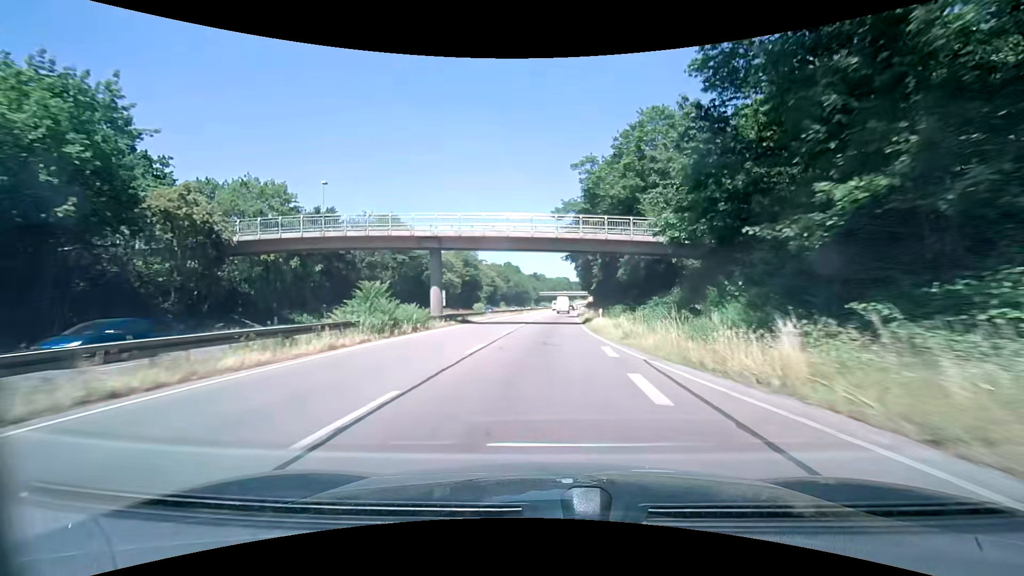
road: trunk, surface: asphalt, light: Day
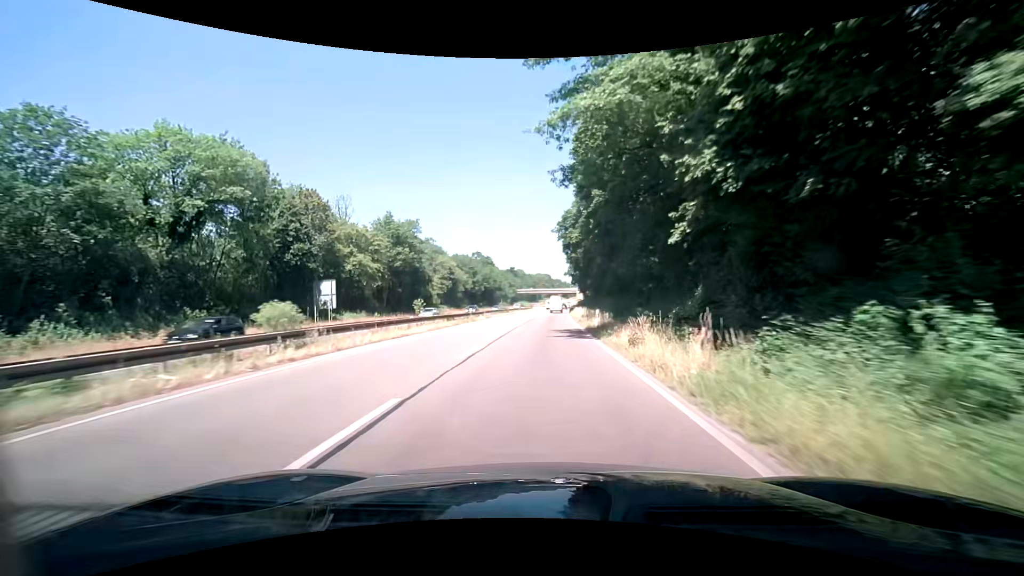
(+0.6, +36.3) m; +2°
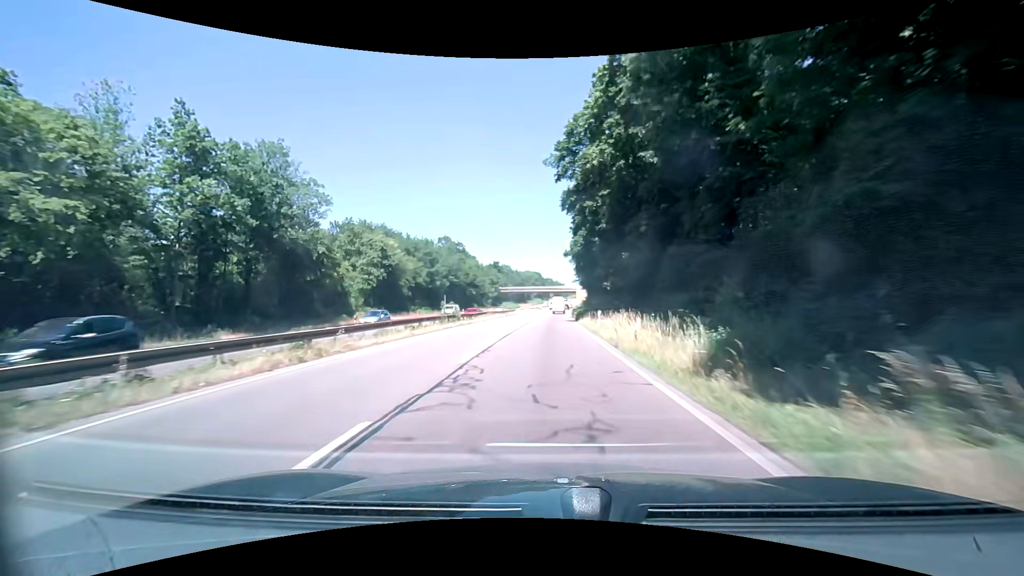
(+0.1, +37.1) m; +1°
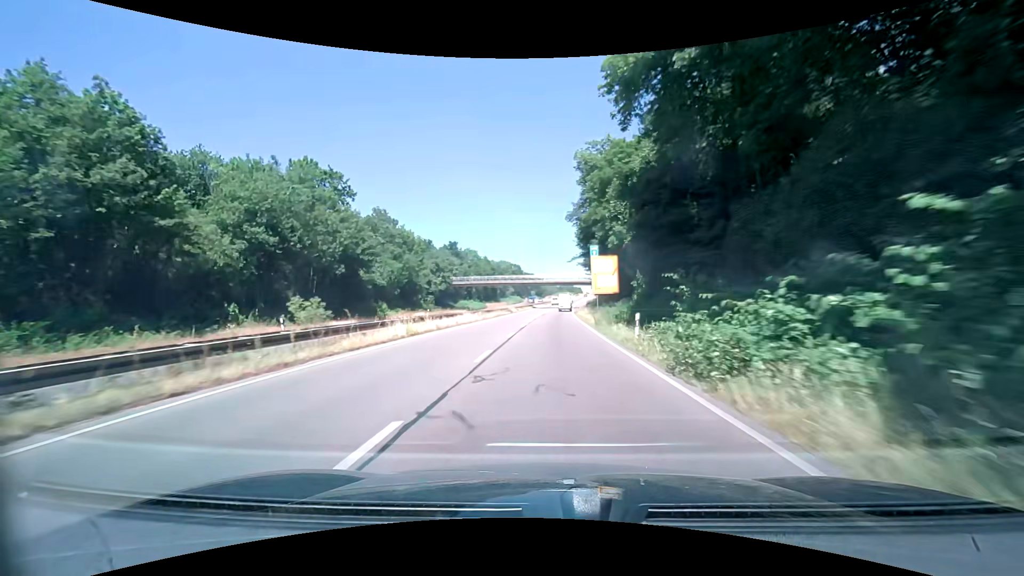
(+1.0, +62.5) m; +2°
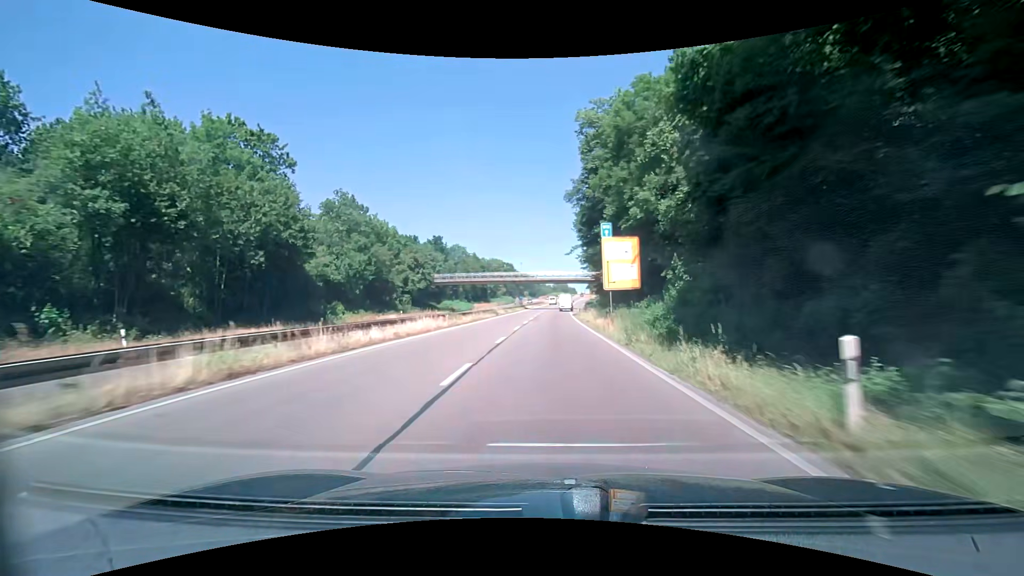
(+0.1, +12.4) m; +1°
(0, +10) (0, +20) (0, +30) (+1, +40) (+1, +50) (+1, +60) (+1, +70) (+2, +80) (+2, +90) (+3, +100) m
